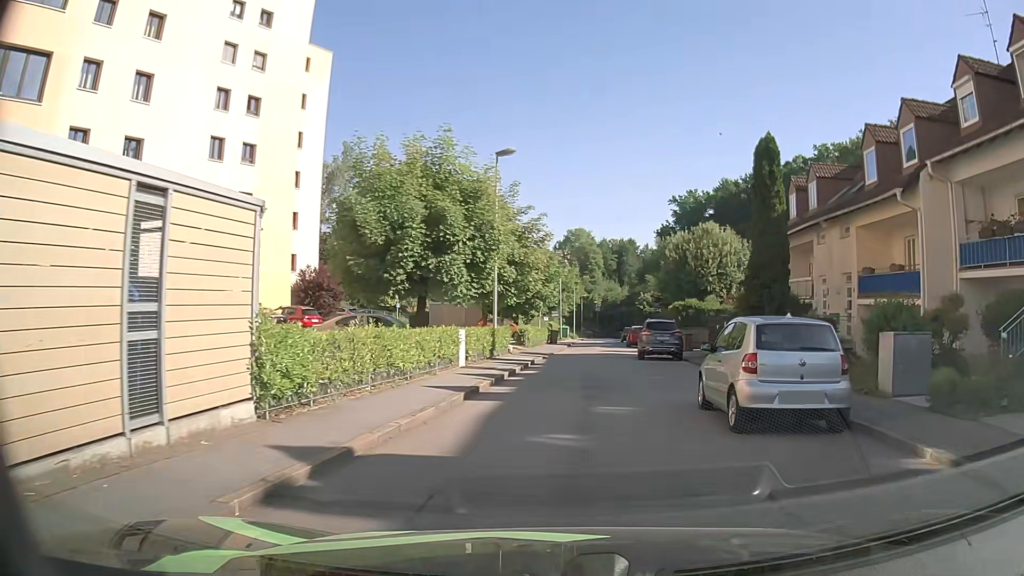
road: residential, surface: asphalt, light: Day
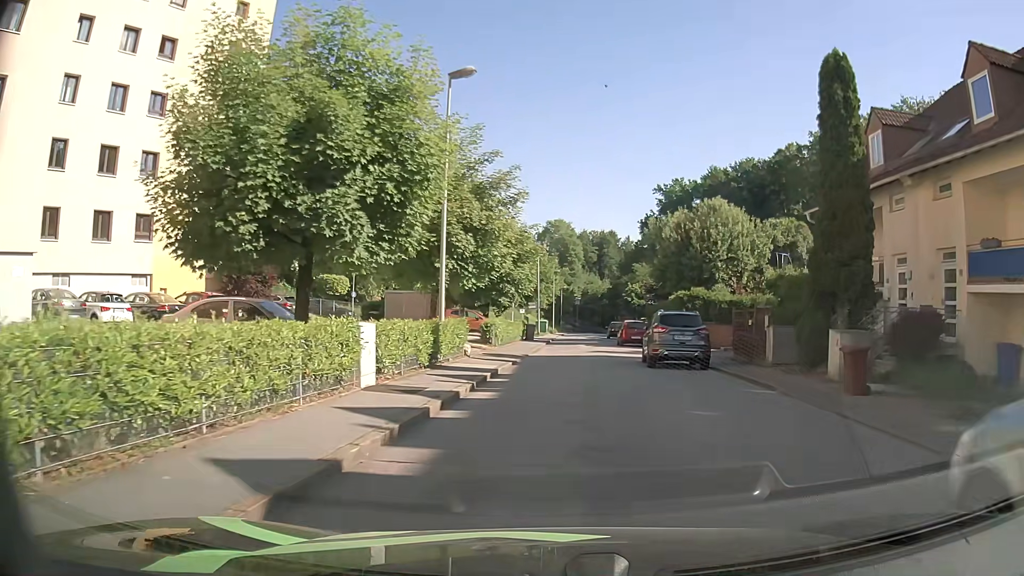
(+0.1, +8.2) m; +1°
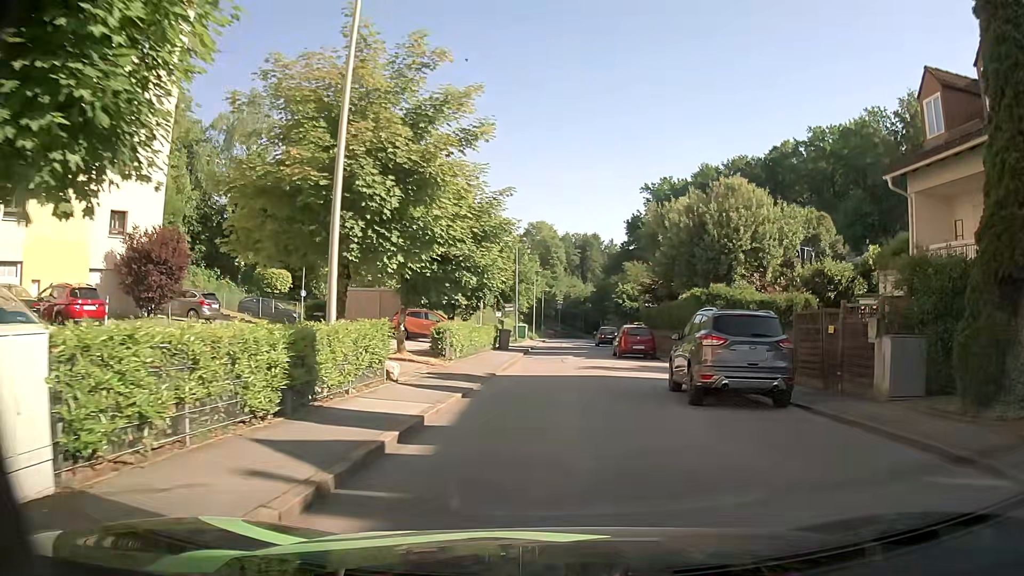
(+0.1, +8.2) m; +2°
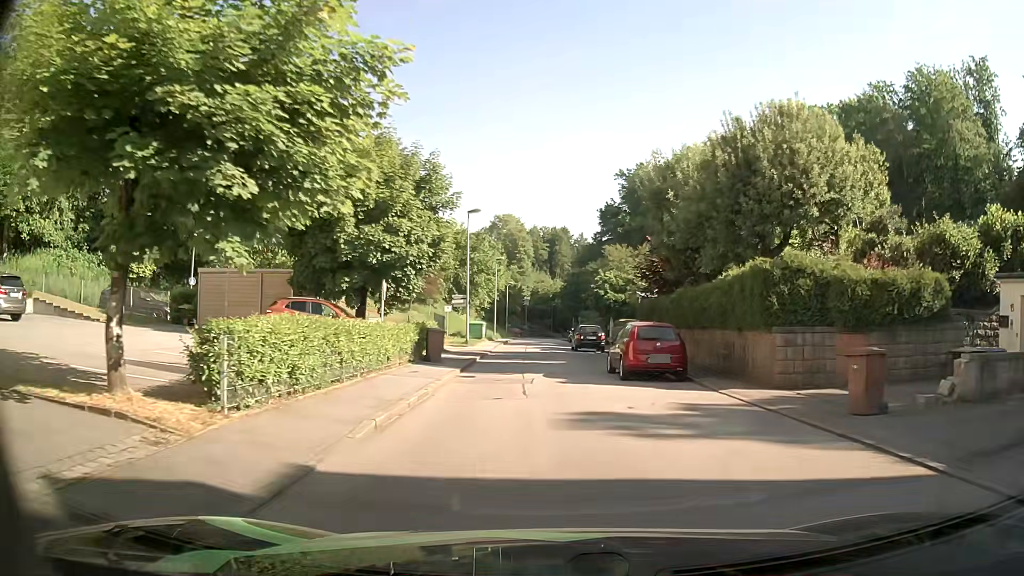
(+0.3, +12.6) m; +3°
(0, +10) (-1, +20) (-1, +30) (-2, +40) (-2, +50) (-2, +60) (-2, +70) (-2, +80) (-2, +90) (-2, +100) m
